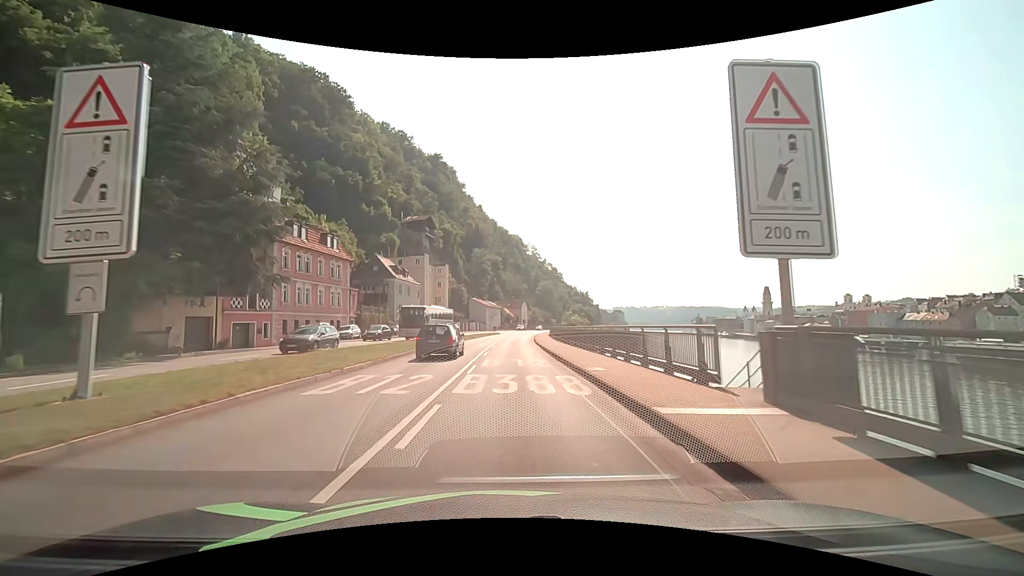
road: primary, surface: asphalt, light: Day
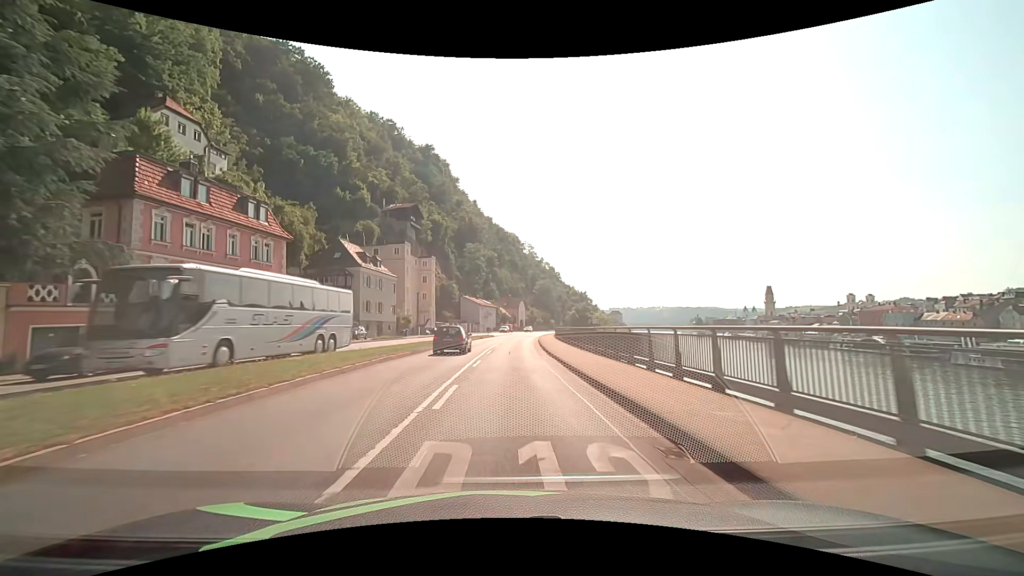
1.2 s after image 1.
(0.0, +15.2) m; +1°
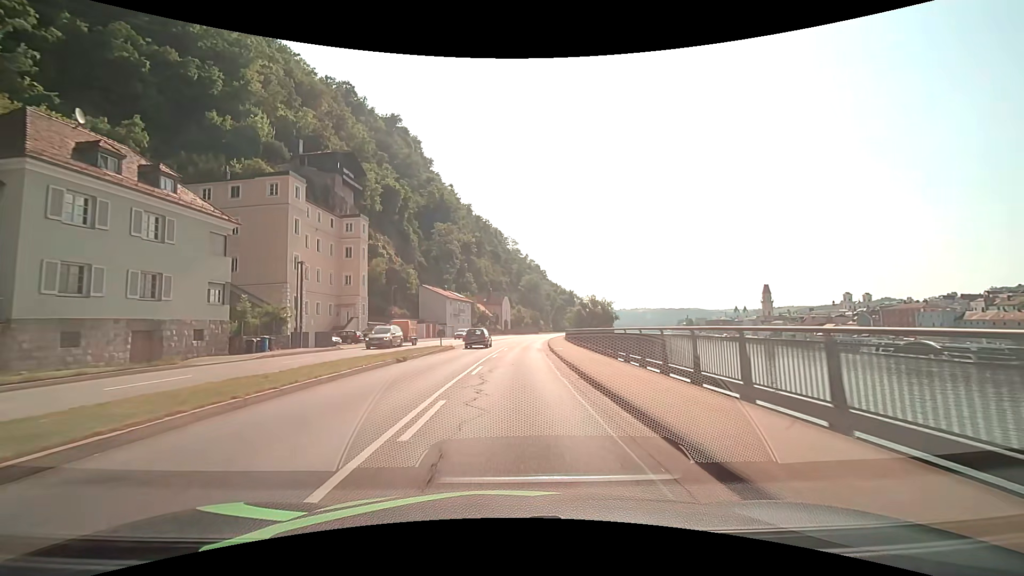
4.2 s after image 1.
(0.0, +38.0) m; +1°
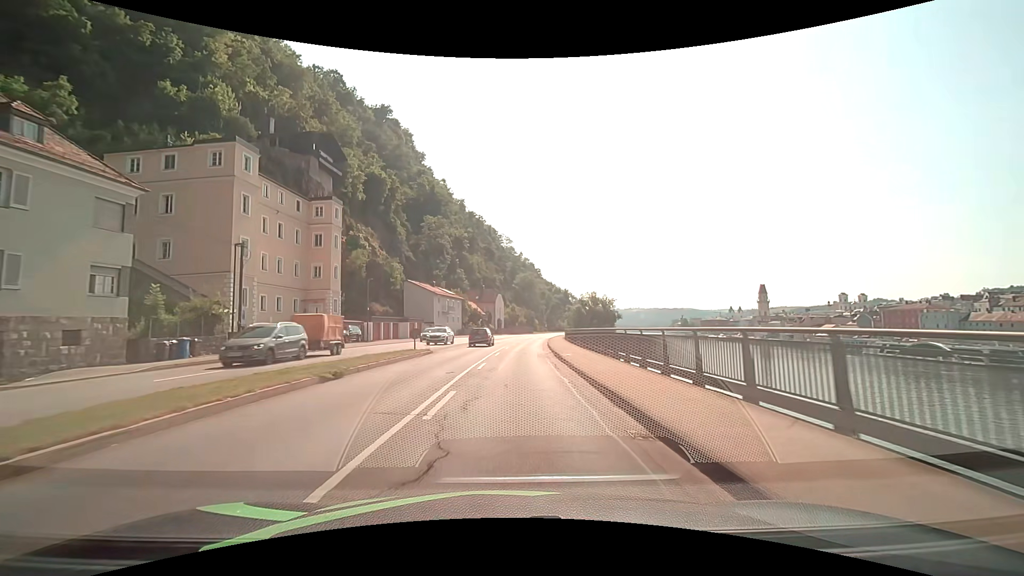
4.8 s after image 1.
(0.0, +7.6) m; +1°
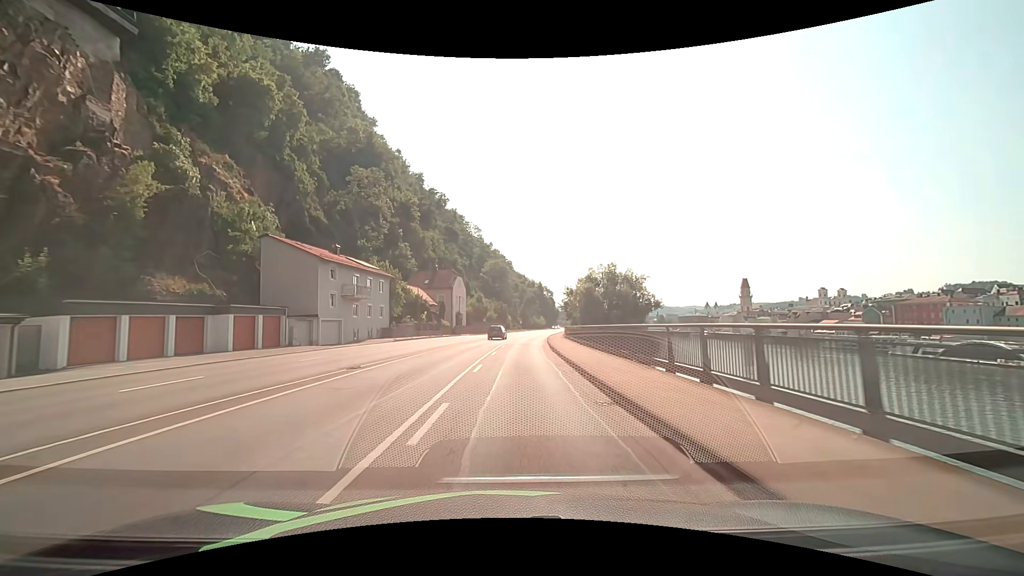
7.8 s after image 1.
(+1.1, +38.0) m; +3°
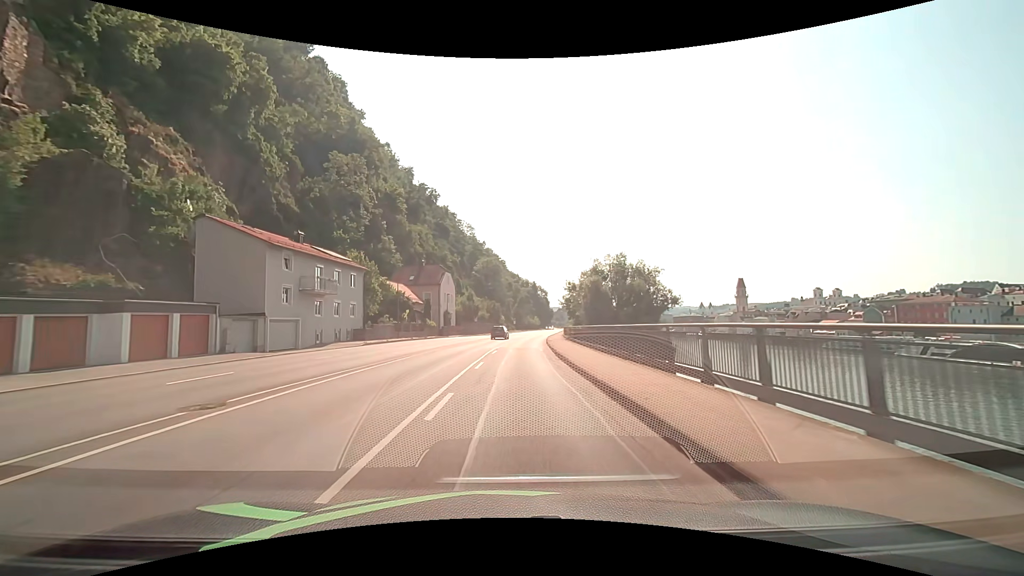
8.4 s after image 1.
(+0.1, +7.6) m; +1°
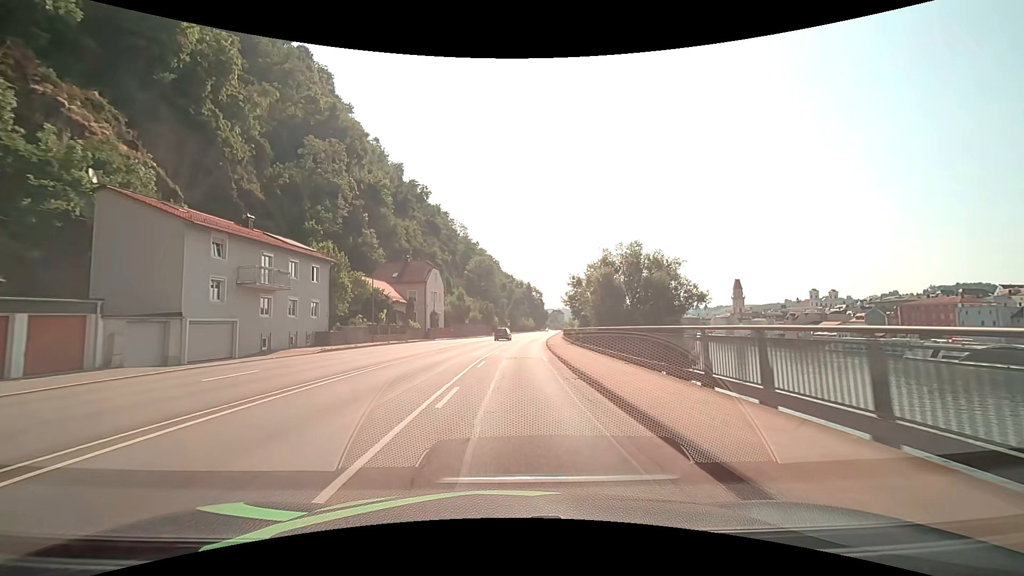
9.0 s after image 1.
(+0.1, +7.6) m; +1°
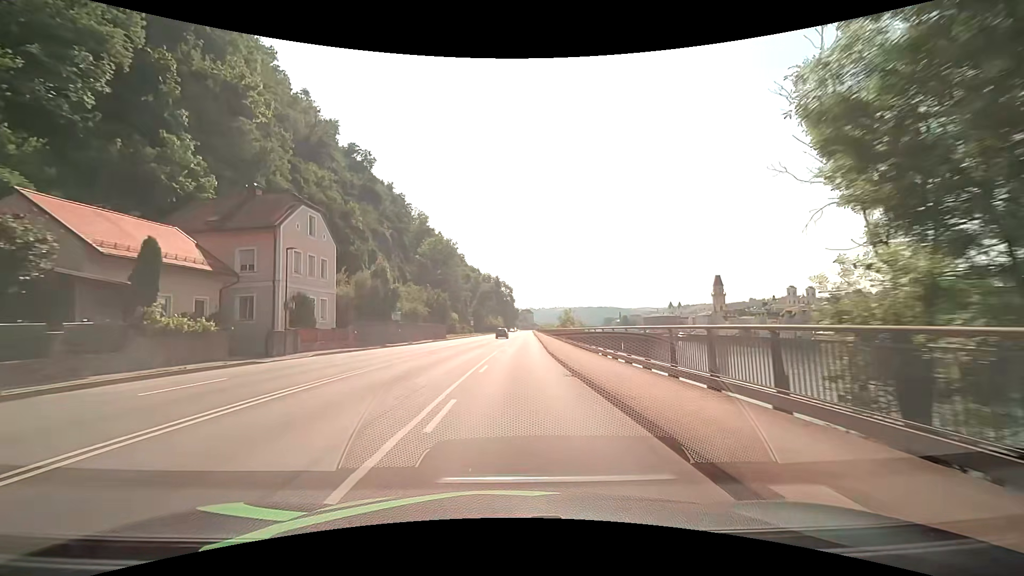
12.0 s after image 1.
(+1.0, +38.1) m; +4°
(0, +10) (0, +20) (+1, +30) (+1, +40) (+2, +50) (+2, +60) (+2, +70) (+3, +80) (+3, +90) (+4, +100) m
